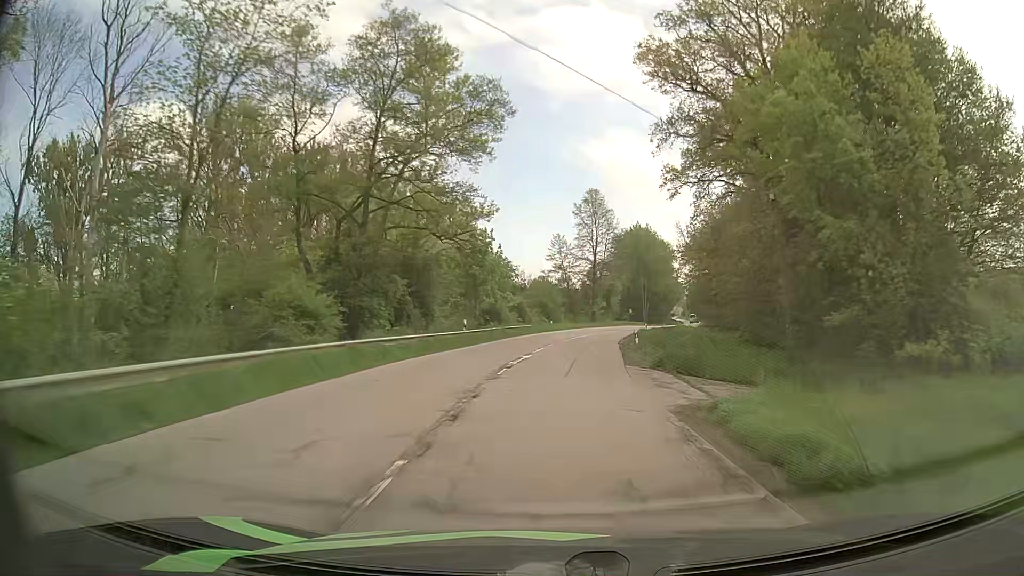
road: secondary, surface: asphalt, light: Day
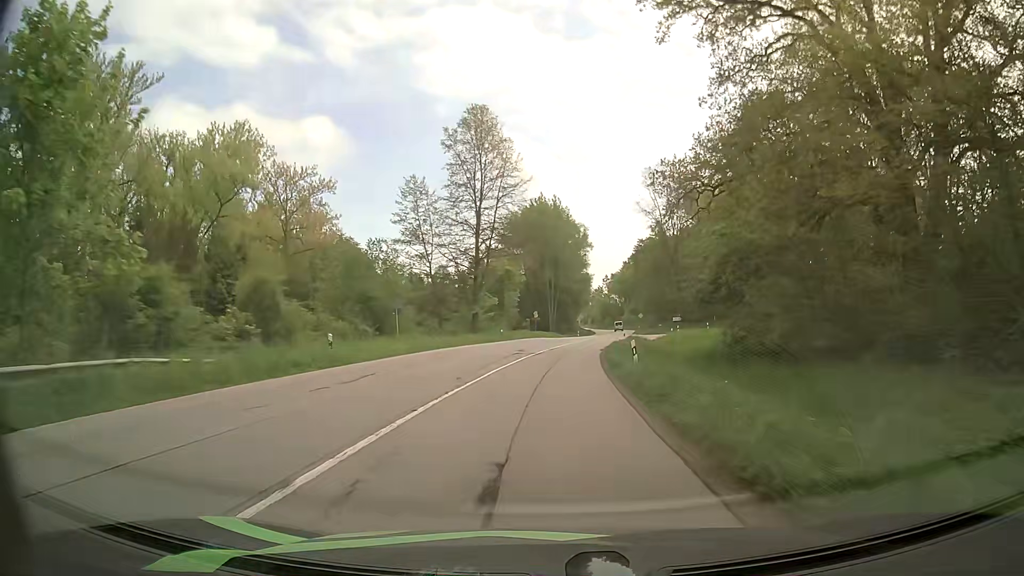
(+3.5, +47.5) m; +9°
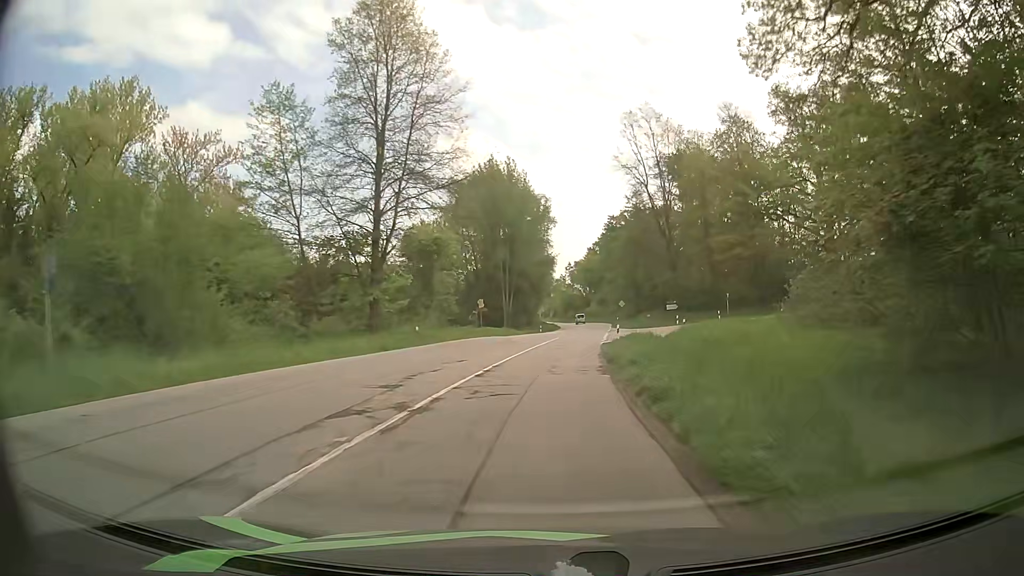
(+0.9, +24.3) m; +4°
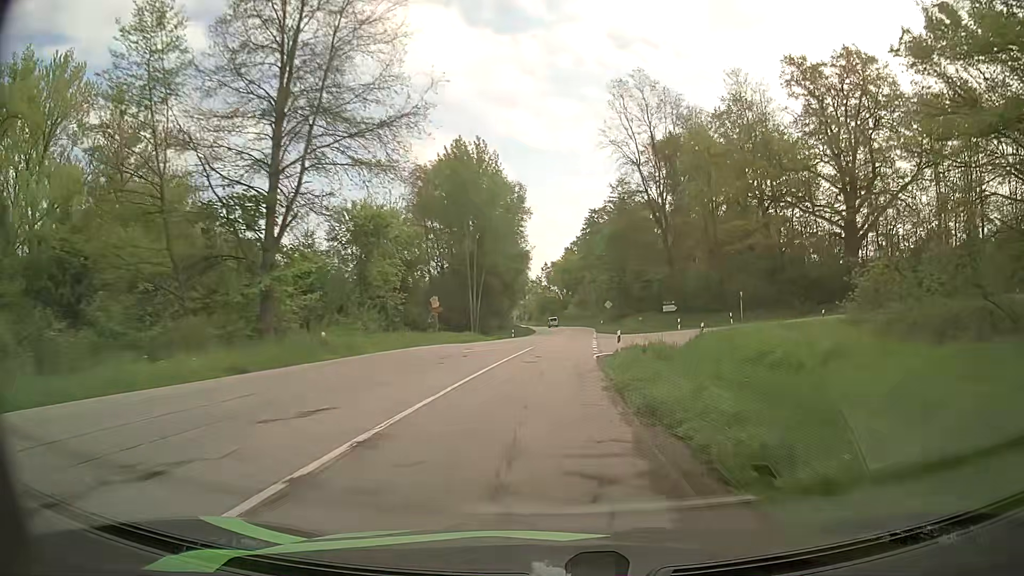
(+0.1, +12.3) m; +2°
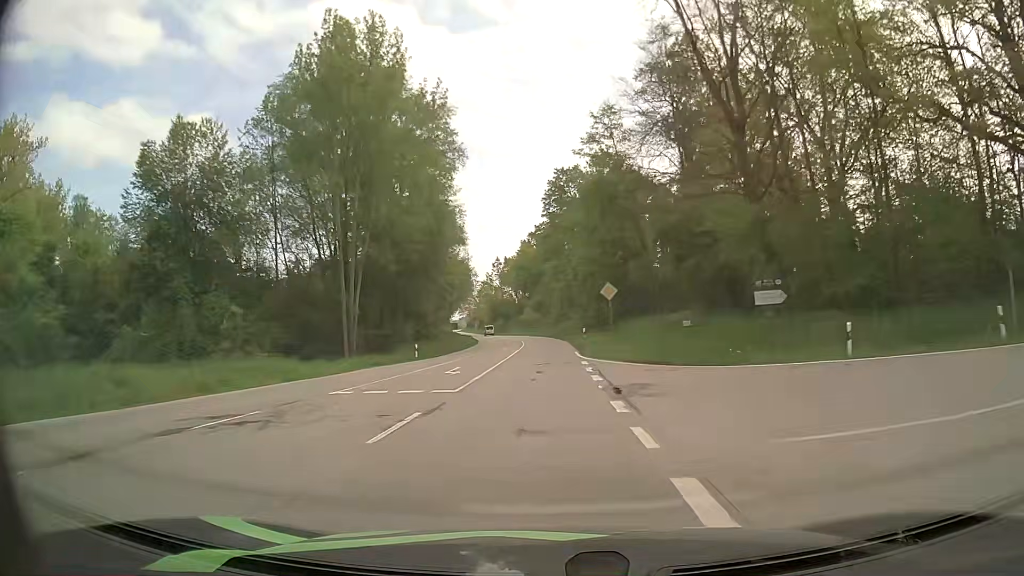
(+1.4, +37.4) m; +4°
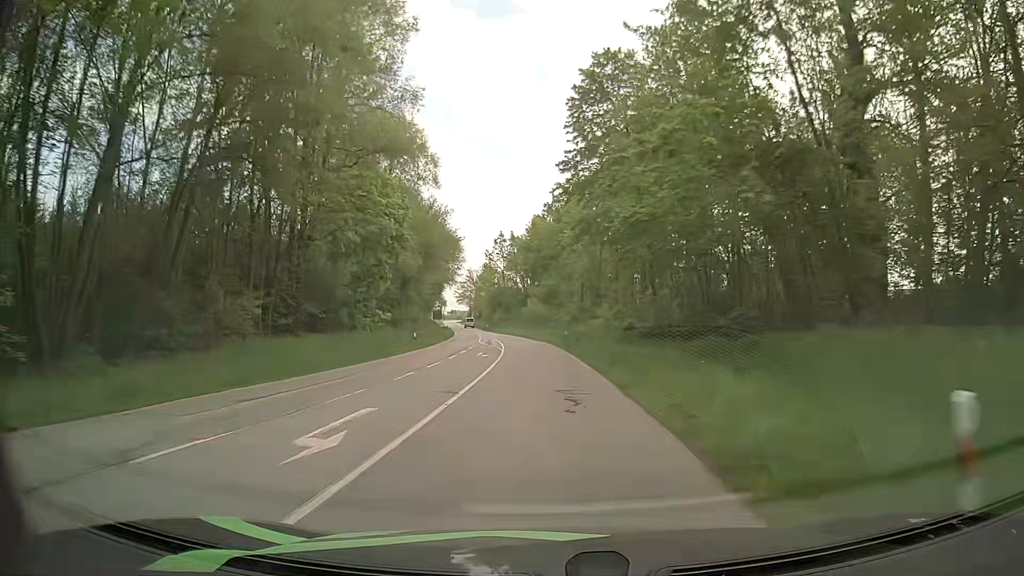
(0.0, +38.5) m; -1°
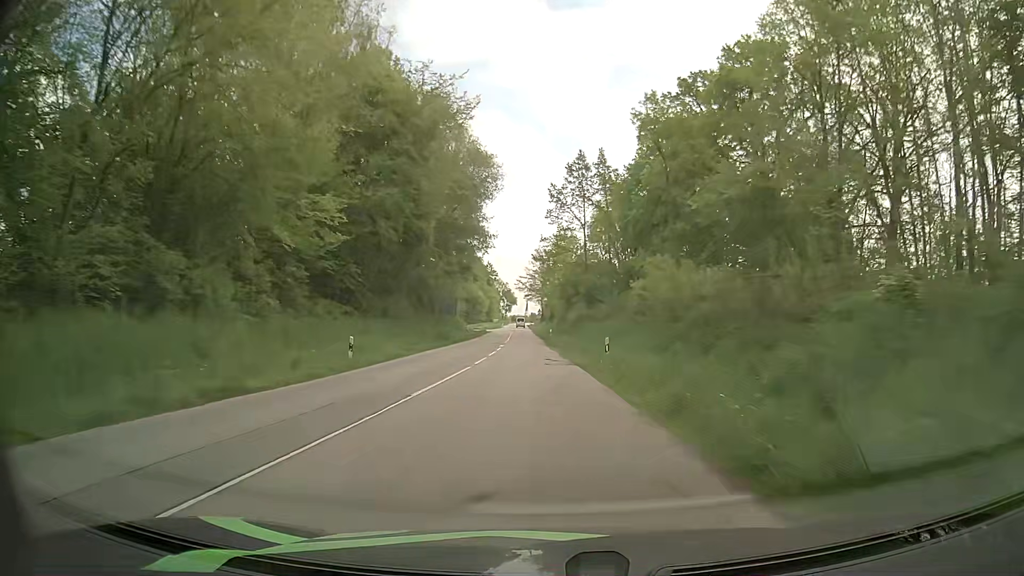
(-3.7, +66.5) m; -7°
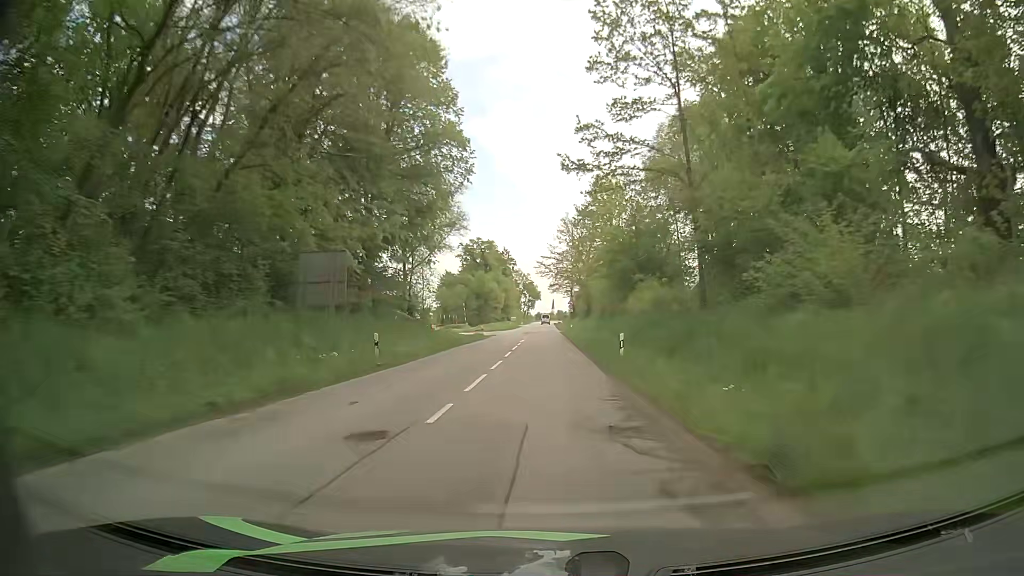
(-1.0, +41.6) m; -2°
(0, +10) (0, +20) (0, +30) (0, +40) (-1, +50) (-1, +60) (-1, +70) (-1, +80) (-1, +90) (-1, +100) m
